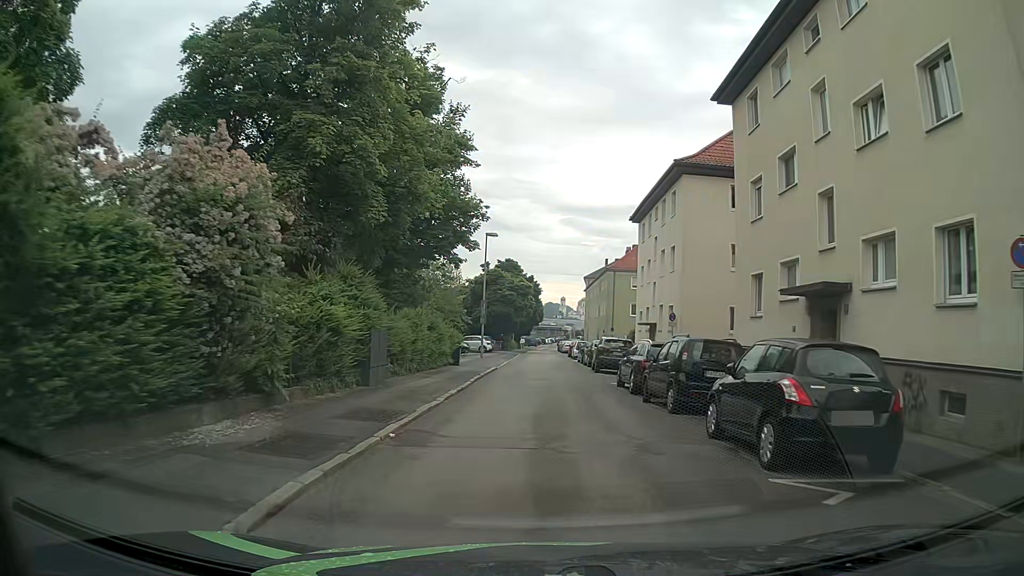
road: residential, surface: asphalt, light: Day
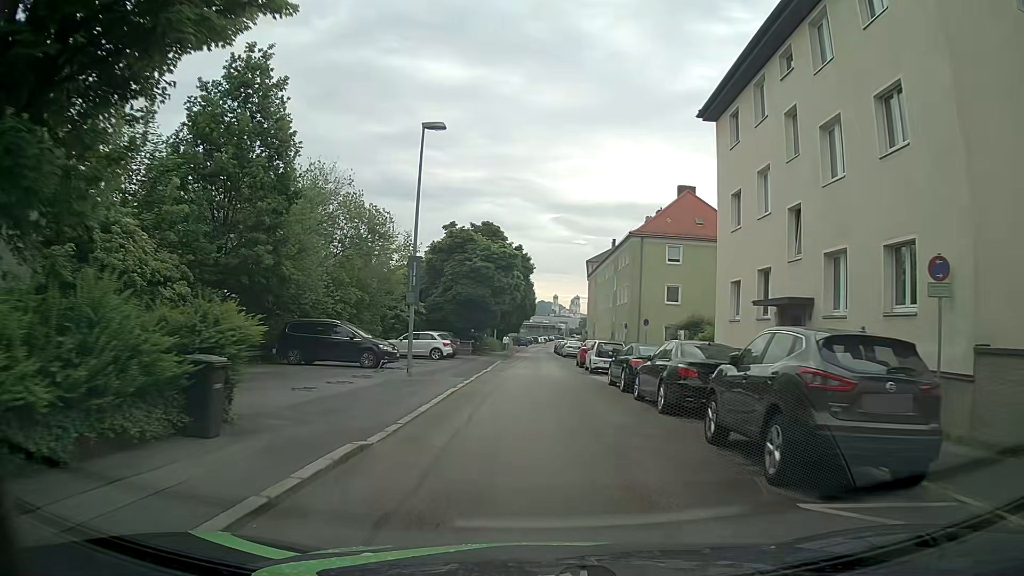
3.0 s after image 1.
(+0.4, +22.8) m; +1°
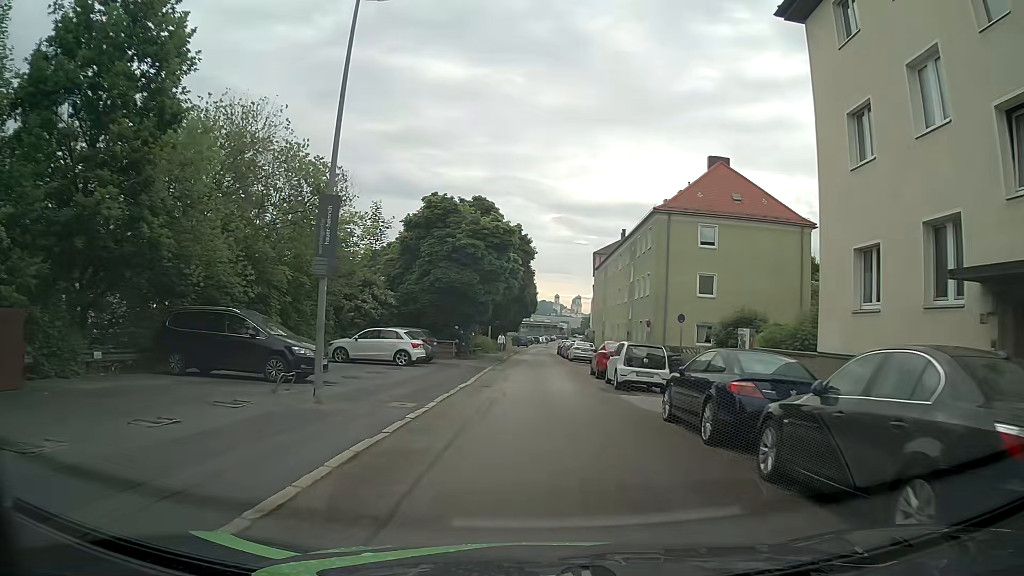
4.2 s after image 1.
(-0.1, +9.1) m; 0°
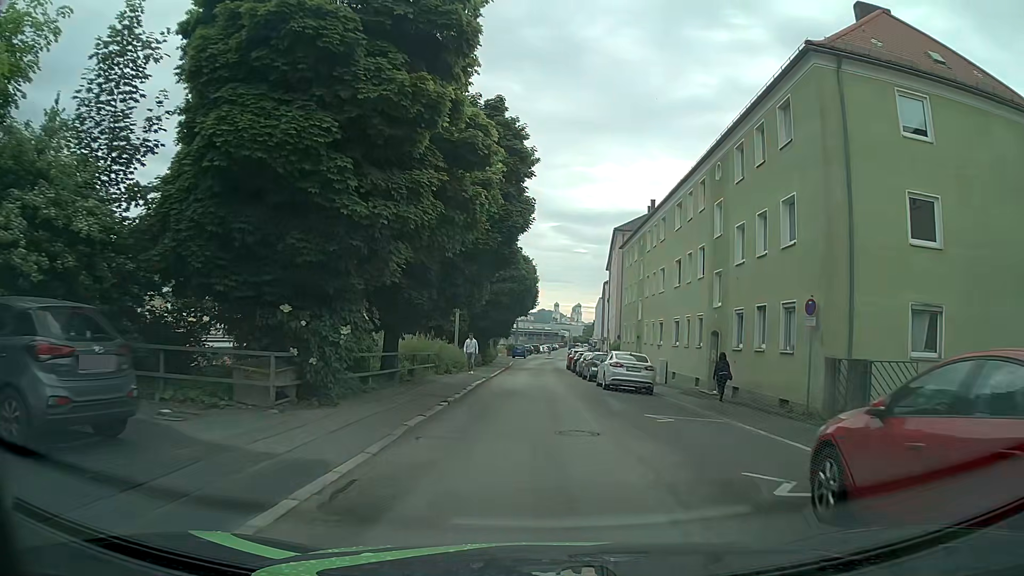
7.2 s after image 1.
(0.0, +23.0) m; 0°
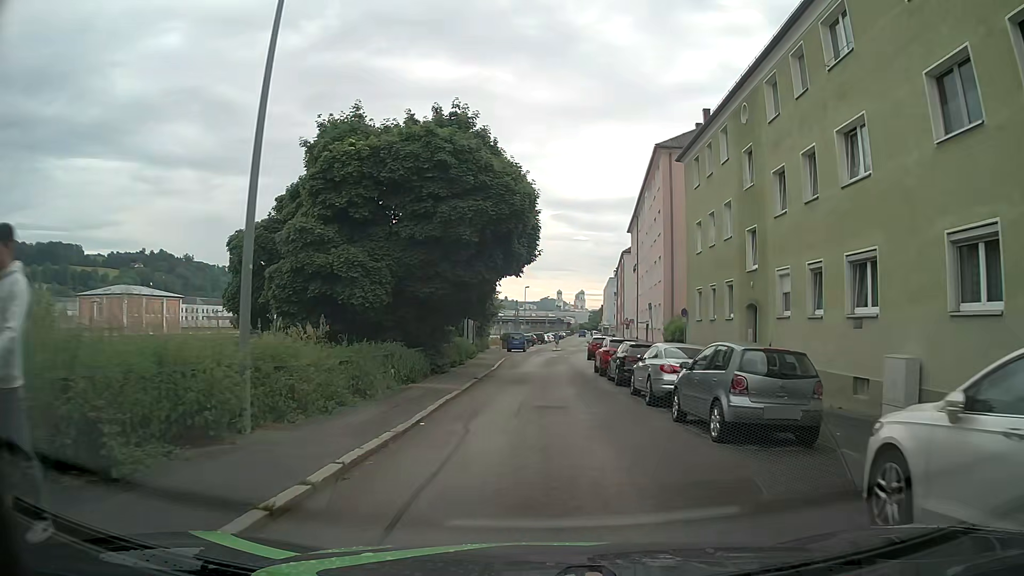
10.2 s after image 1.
(+0.2, +23.1) m; 0°
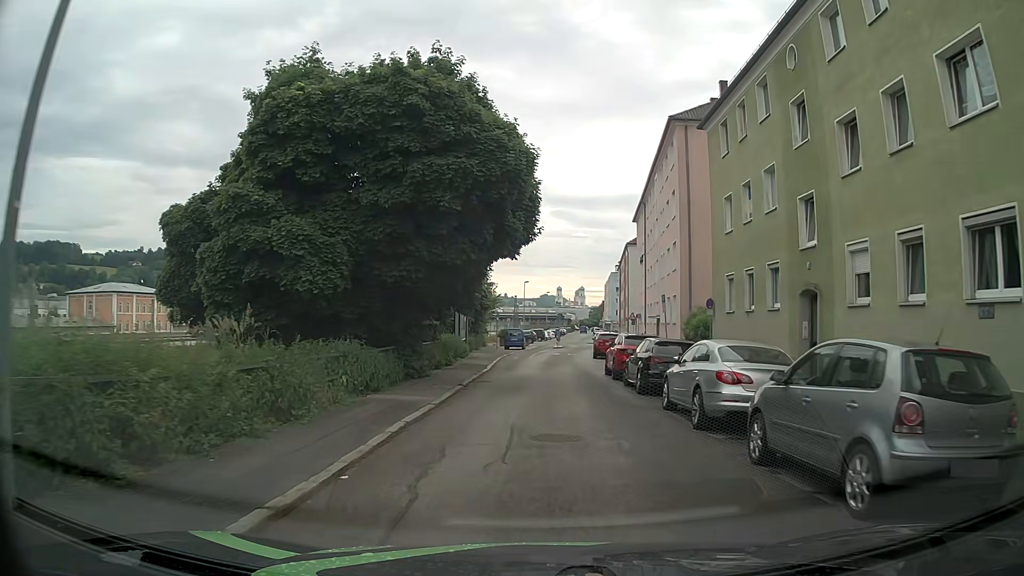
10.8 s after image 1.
(0.0, +4.6) m; 0°
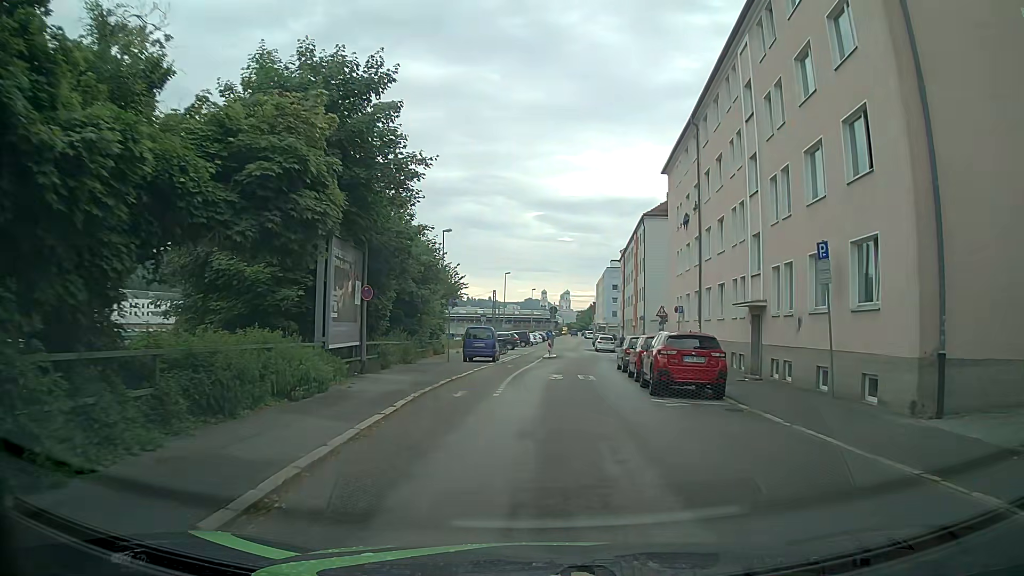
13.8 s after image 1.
(+0.3, +22.9) m; +1°
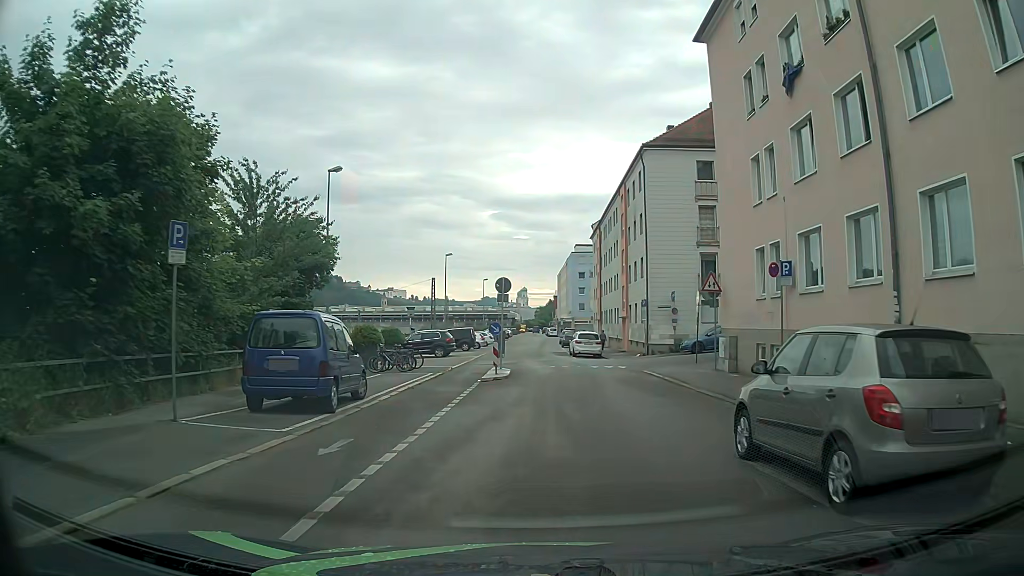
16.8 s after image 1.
(+0.9, +22.2) m; +4°
(0, +10) (+1, +20) (+1, +30) (0, +40) (0, +50) (0, +60) (0, +70) (0, +80) (+1, +90) (+1, +100) m
